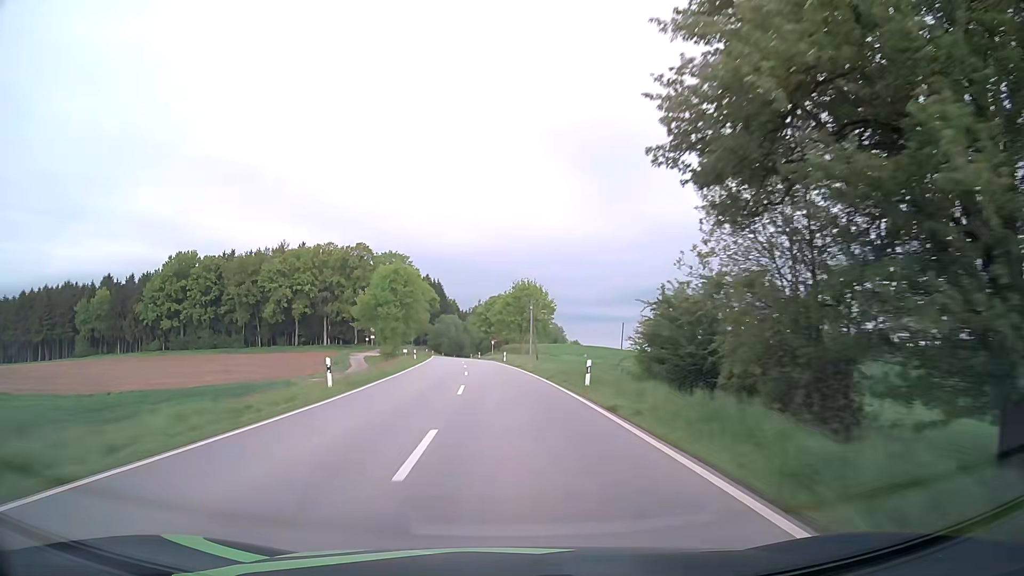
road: secondary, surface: asphalt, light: Day
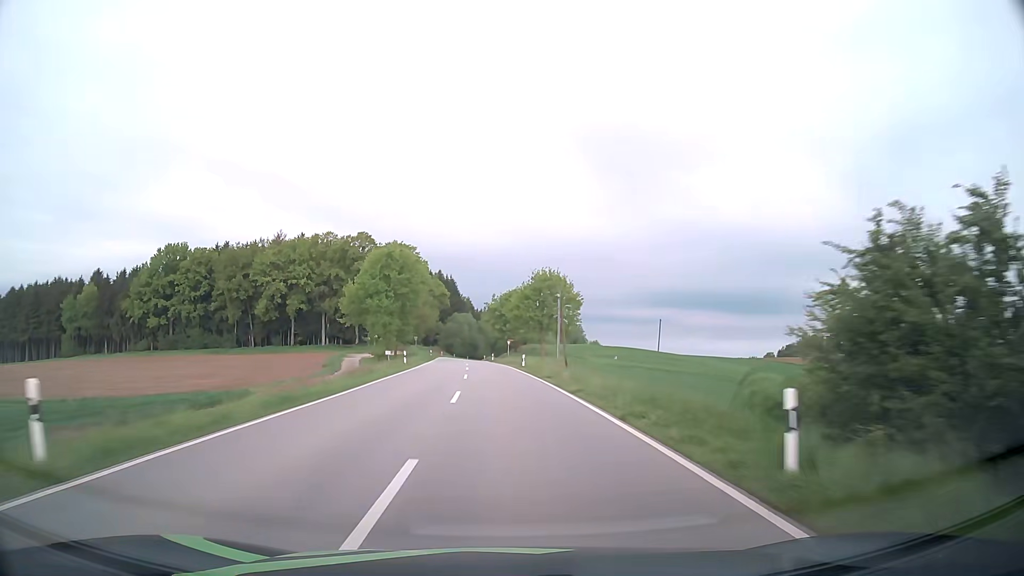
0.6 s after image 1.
(-0.2, +14.9) m; -1°
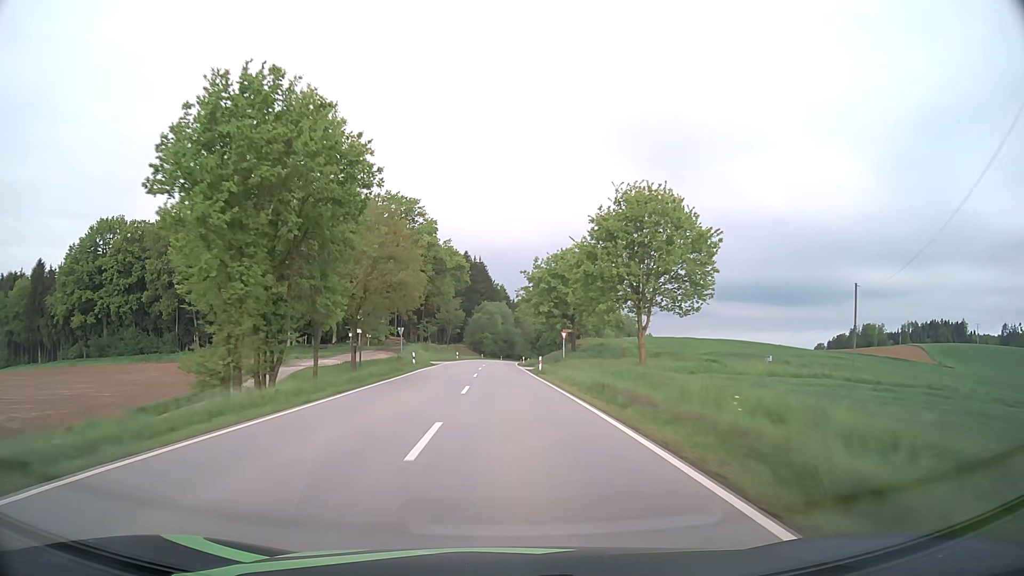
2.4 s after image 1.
(-1.3, +44.5) m; -3°
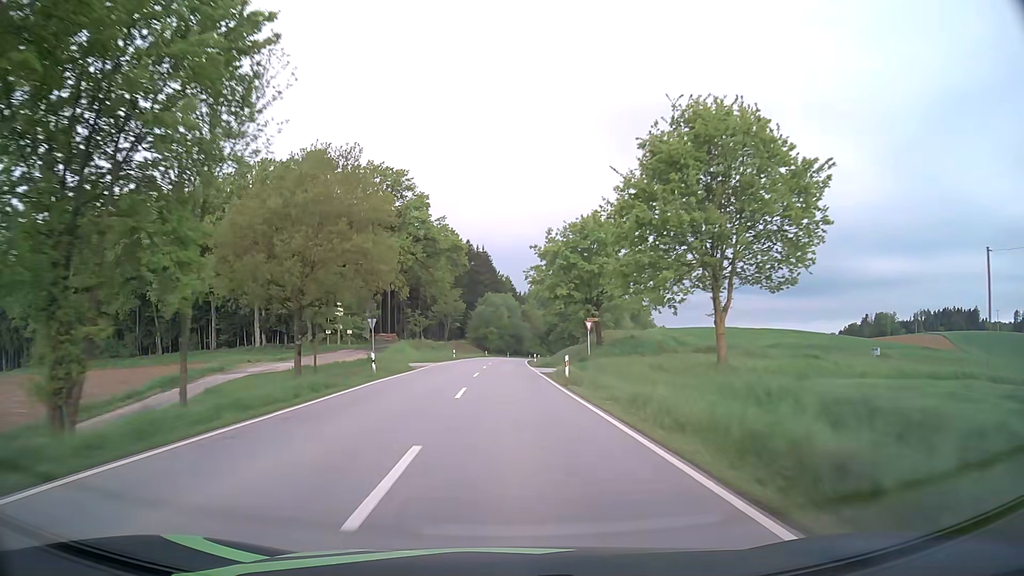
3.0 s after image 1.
(-0.1, +14.8) m; 0°
